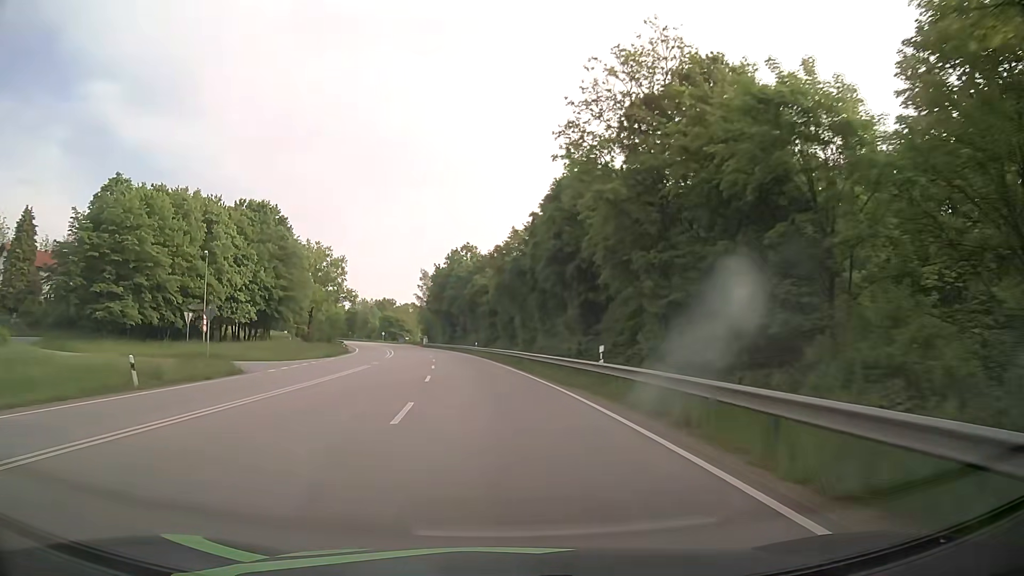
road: primary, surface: asphalt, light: Day
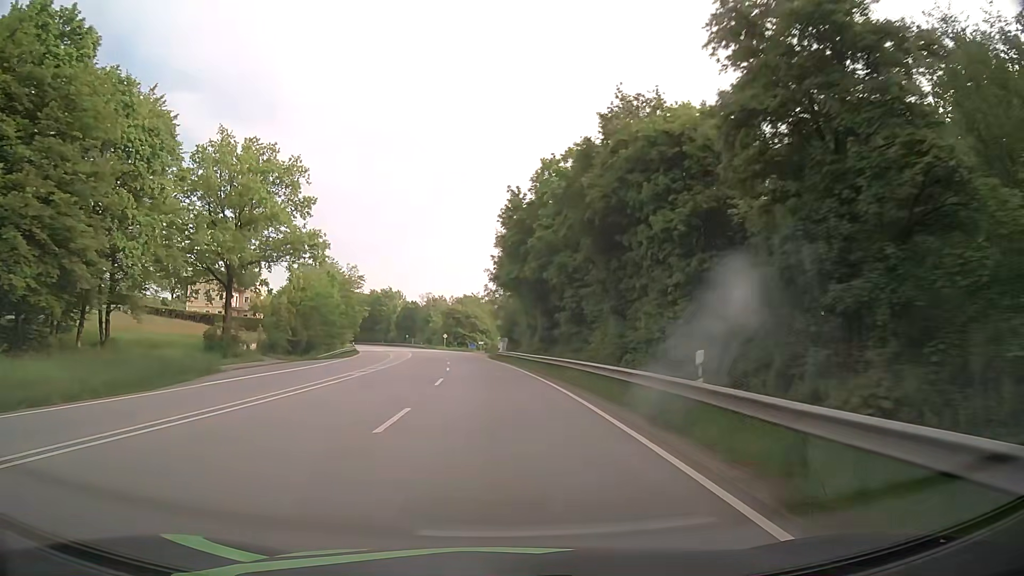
(-4.5, +61.1) m; -8°
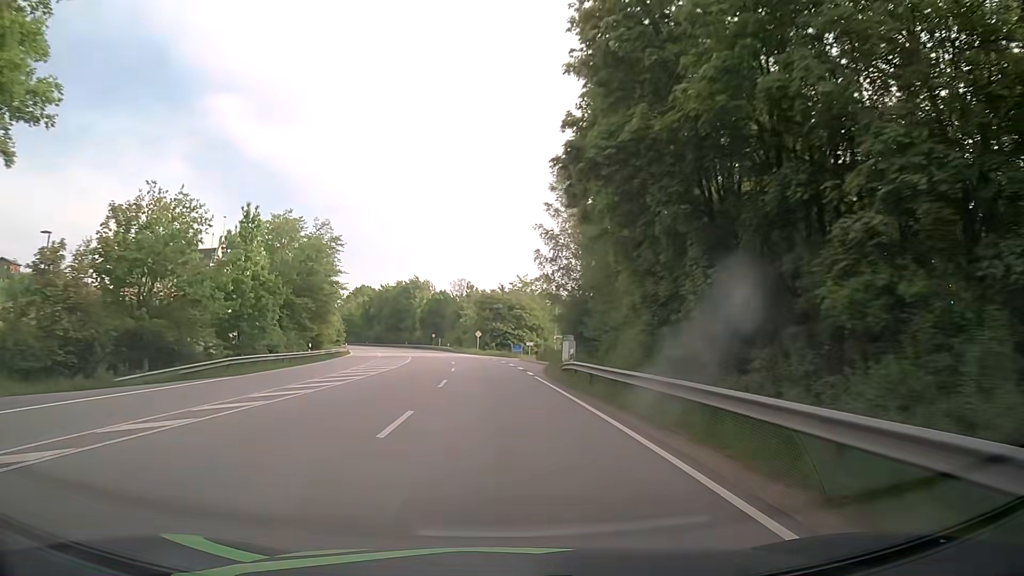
(-1.5, +36.6) m; -5°
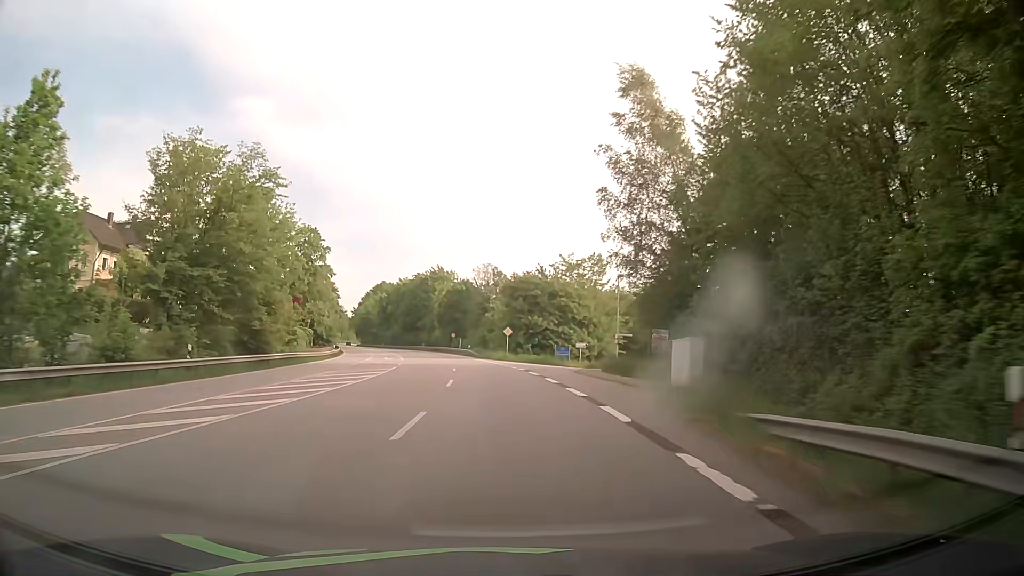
(-0.5, +24.4) m; -3°
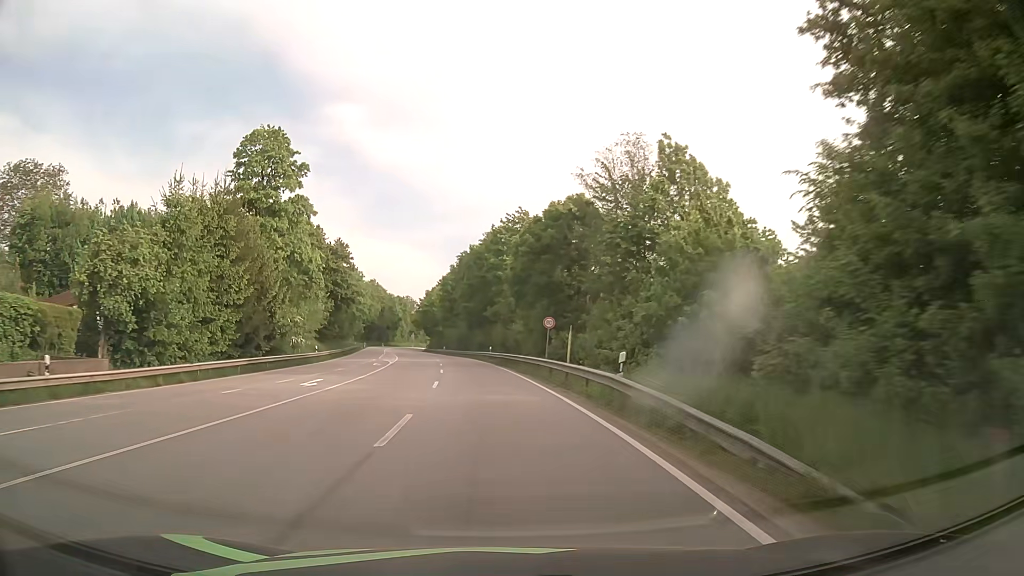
(-4.1, +60.6) m; -9°
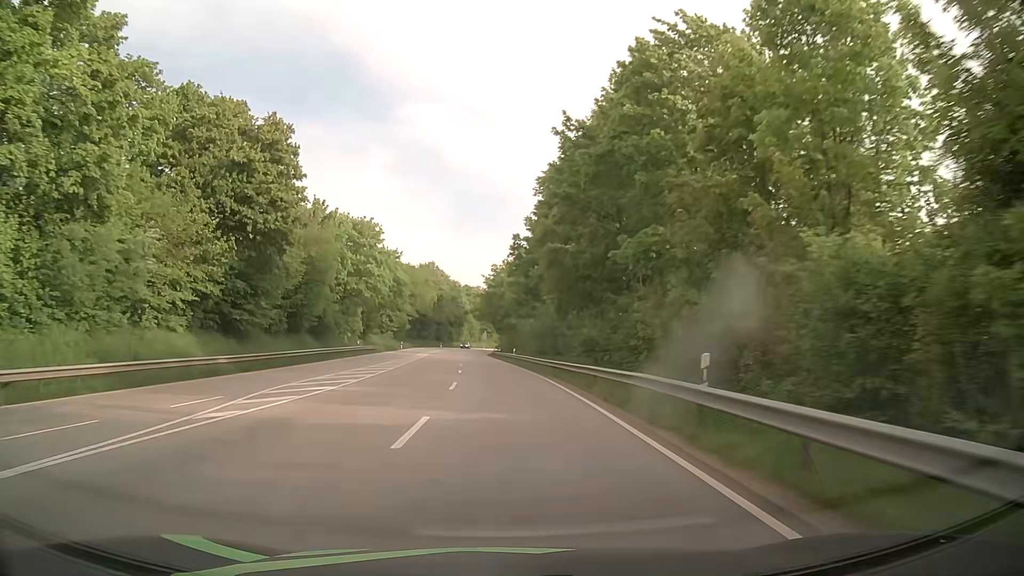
(-2.9, +48.4) m; -7°
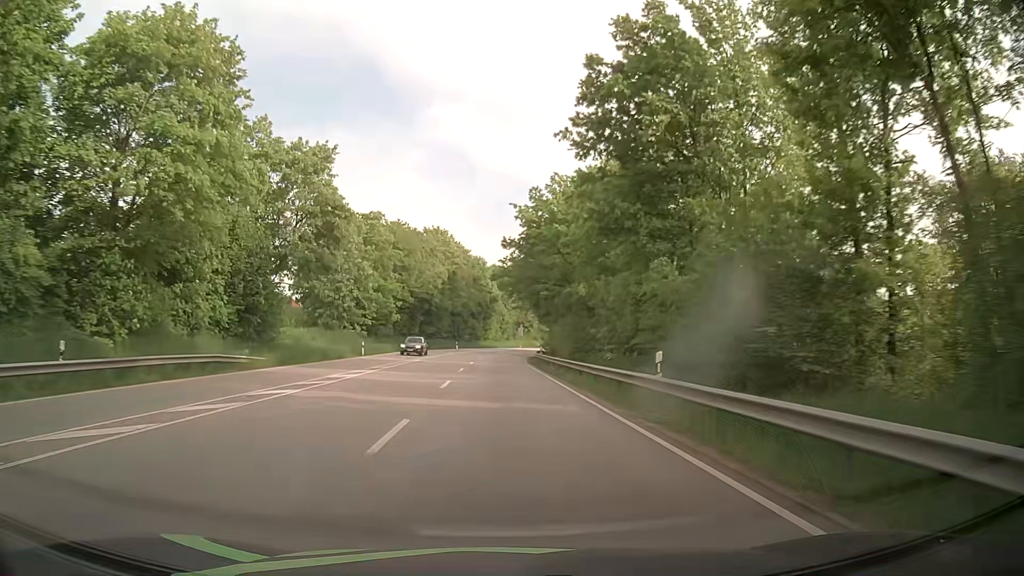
(-1.8, +48.7) m; -4°
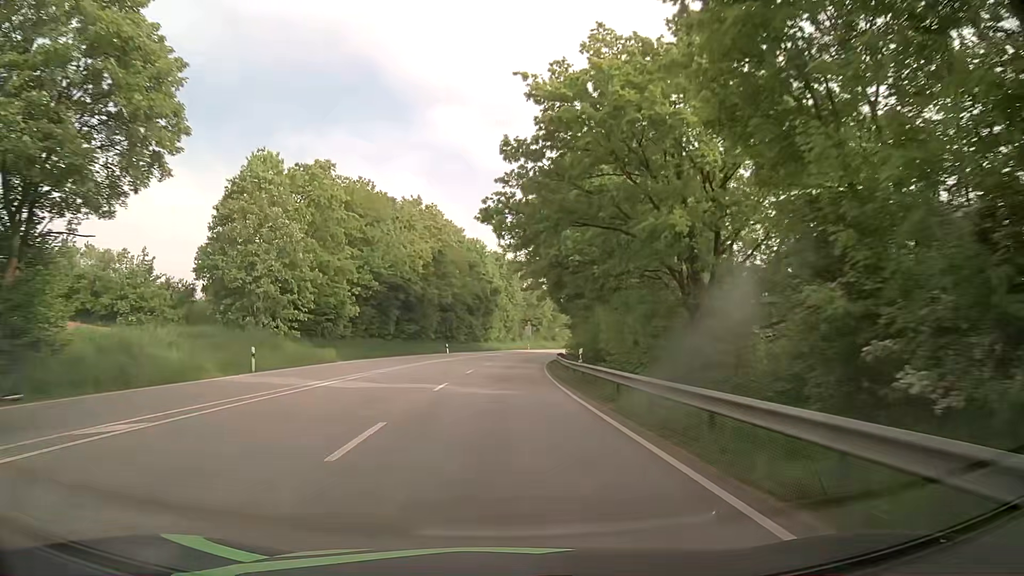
(+0.2, +24.5) m; 0°
(0, +10) (0, +20) (0, +30) (+1, +40) (+1, +50) (+2, +60) (+3, +70) (+4, +80) (+6, +90) (+8, +99) m
